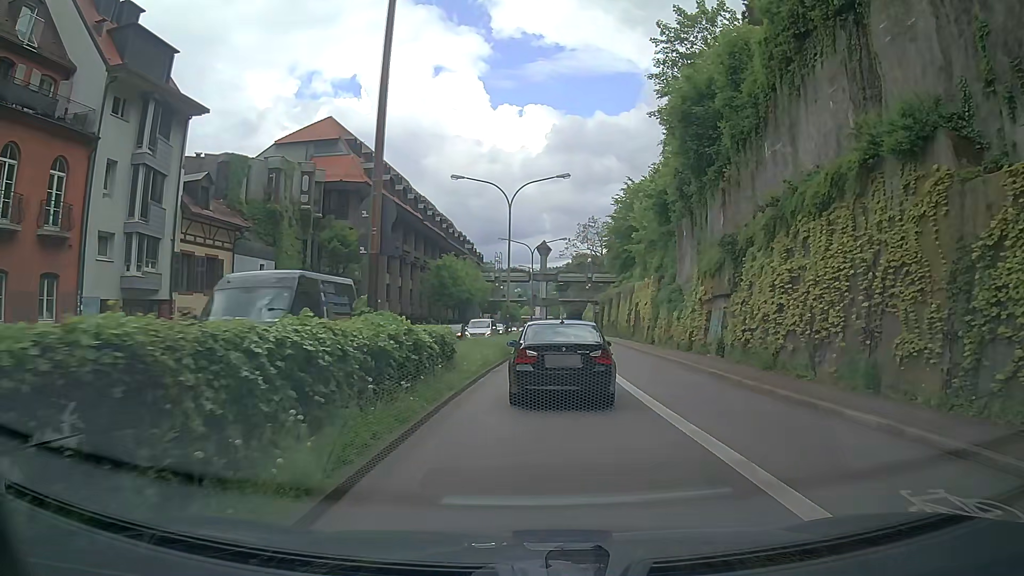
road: primary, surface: asphalt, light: Day
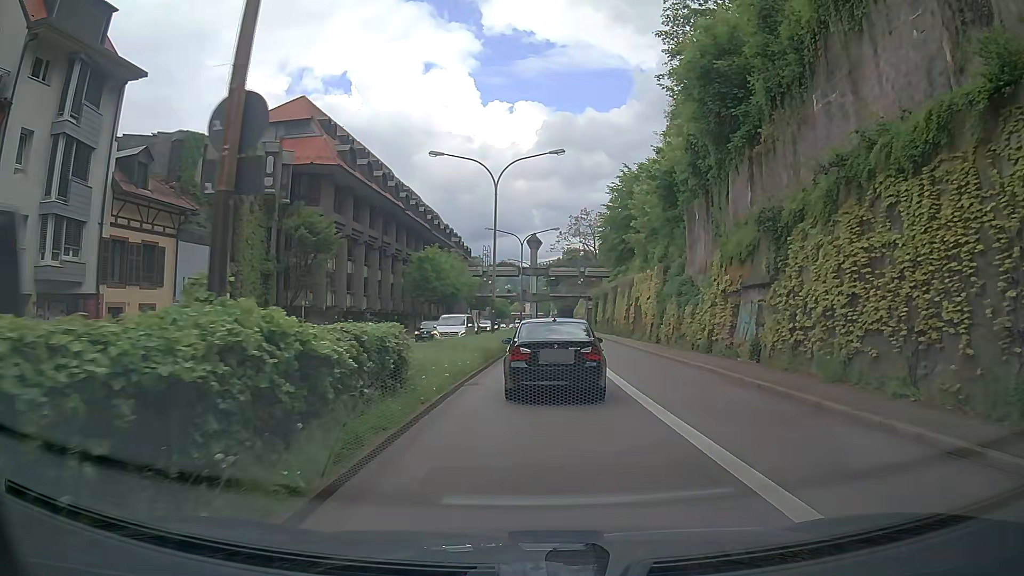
(+0.1, +5.0) m; +1°
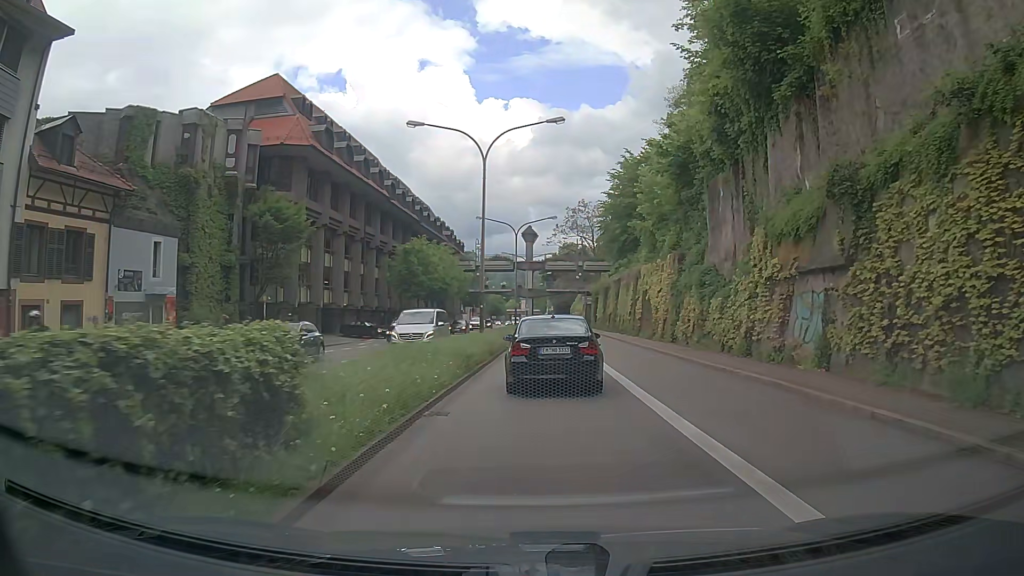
(0.0, +5.1) m; +1°
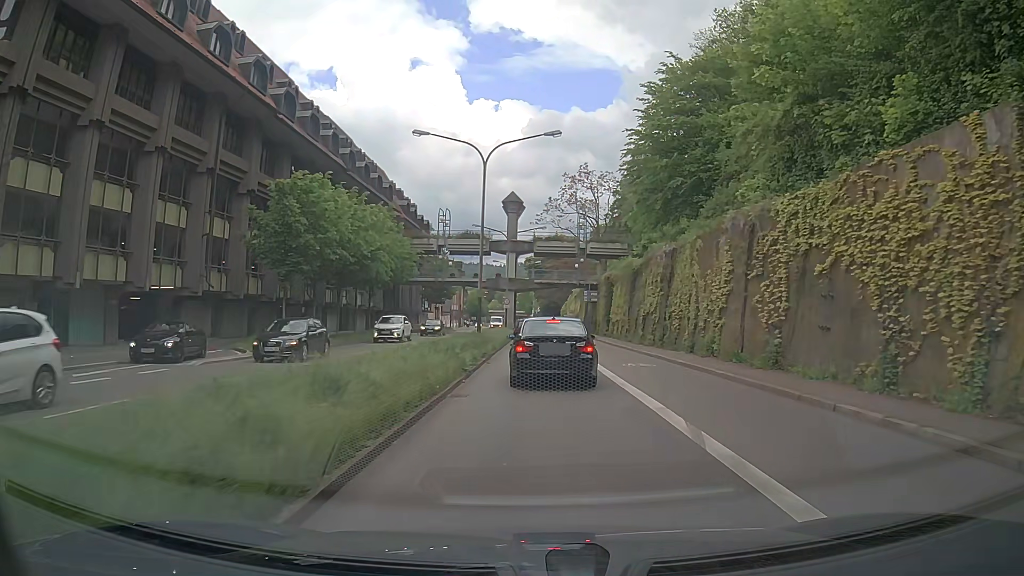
(+0.1, +27.4) m; +1°
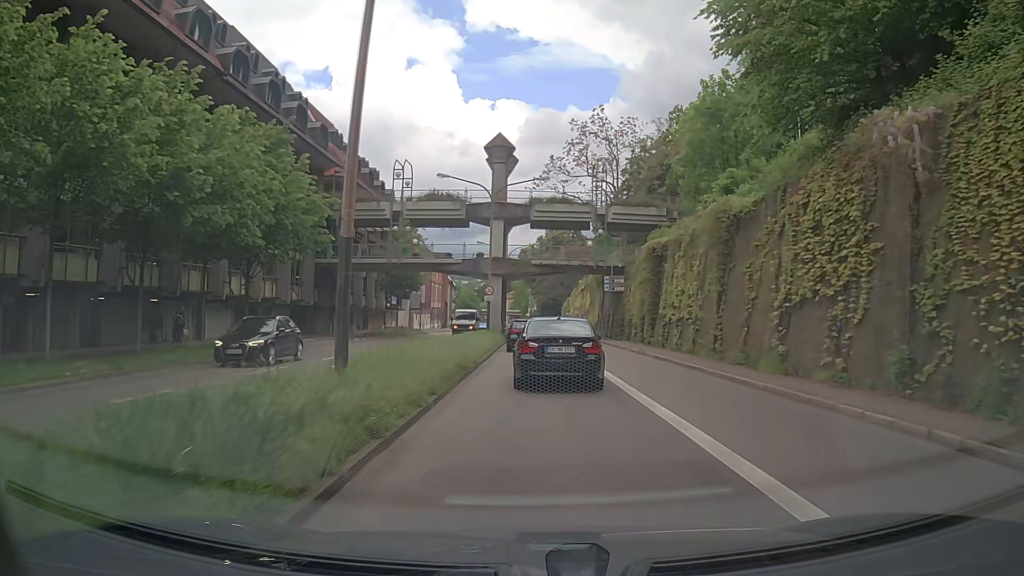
(+0.1, +22.0) m; 0°
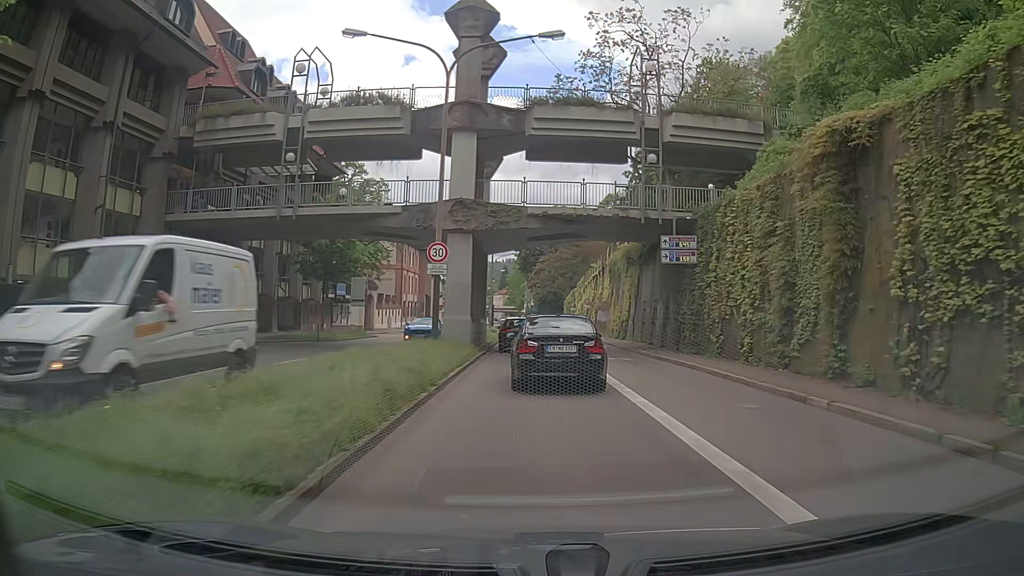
(+0.1, +21.7) m; 0°
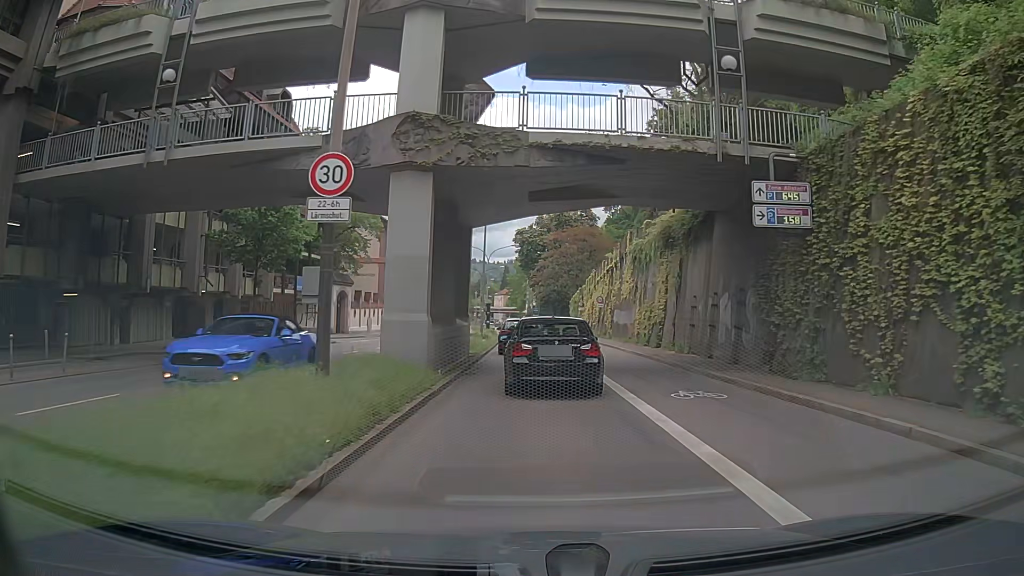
(0.0, +10.8) m; 0°
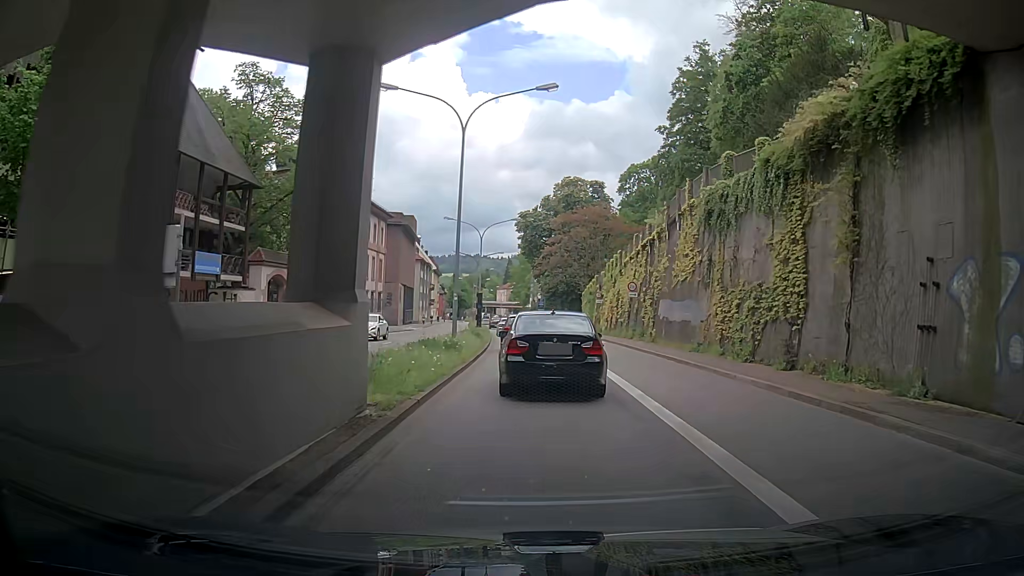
(-0.1, +16.1) m; -2°
